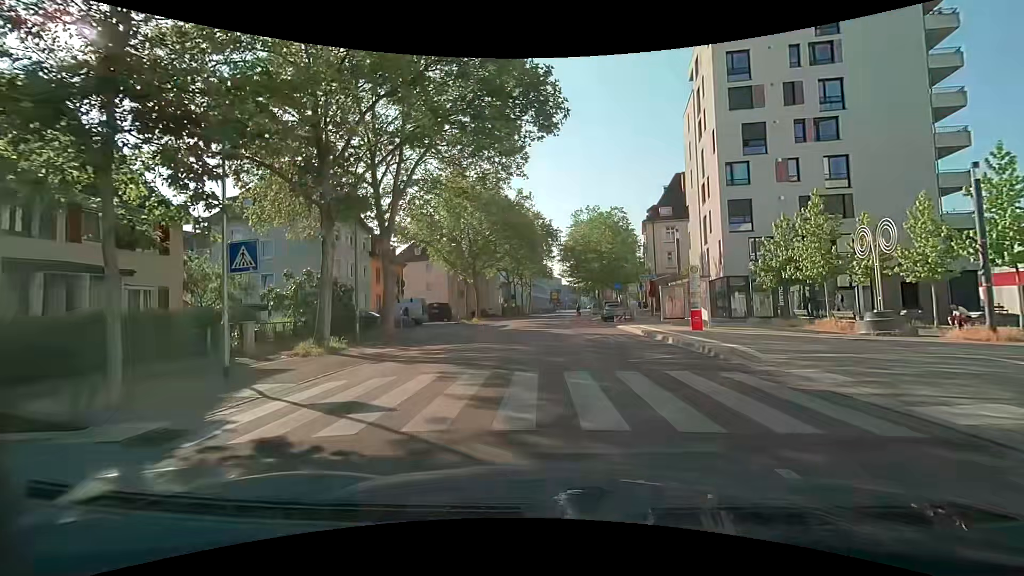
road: secondary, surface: asphalt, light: Day
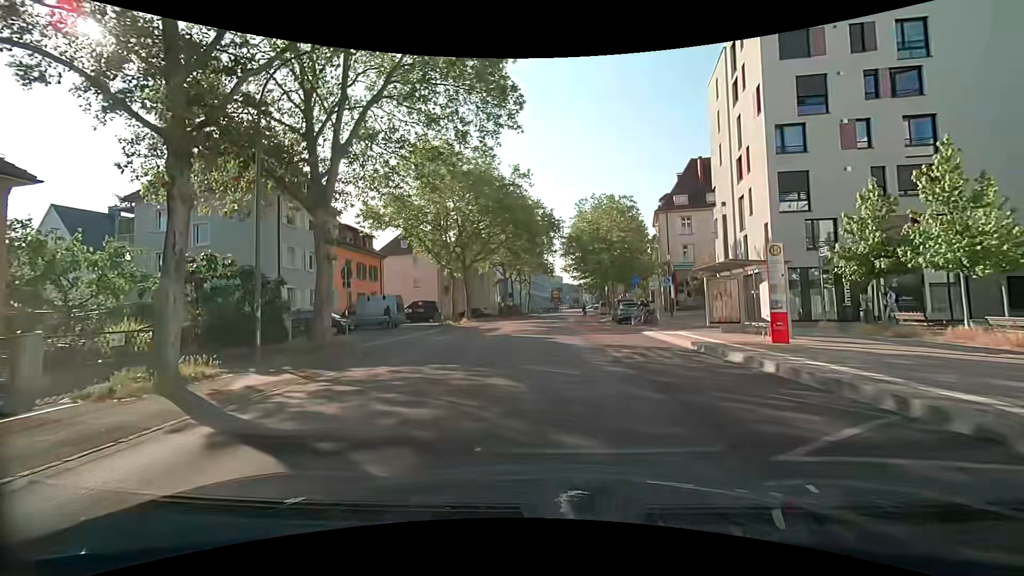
(+0.1, +7.9) m; 0°
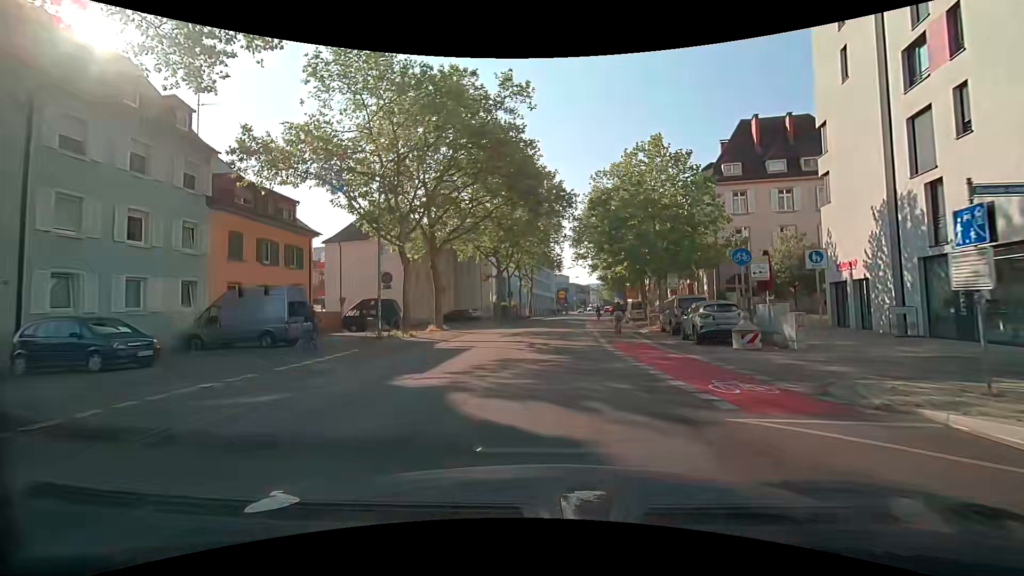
(0.0, +16.4) m; -1°
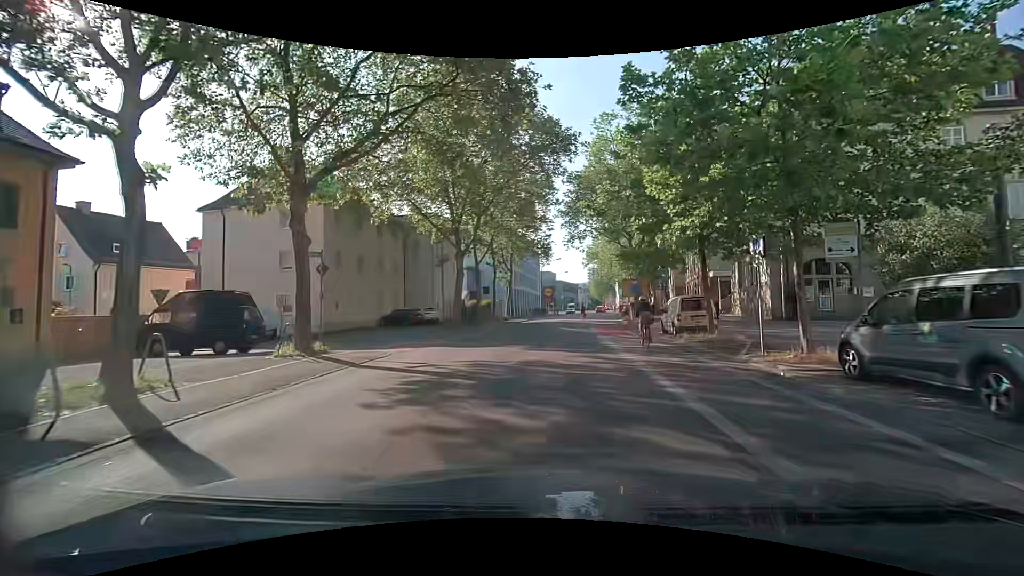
(+0.5, +17.4) m; +2°
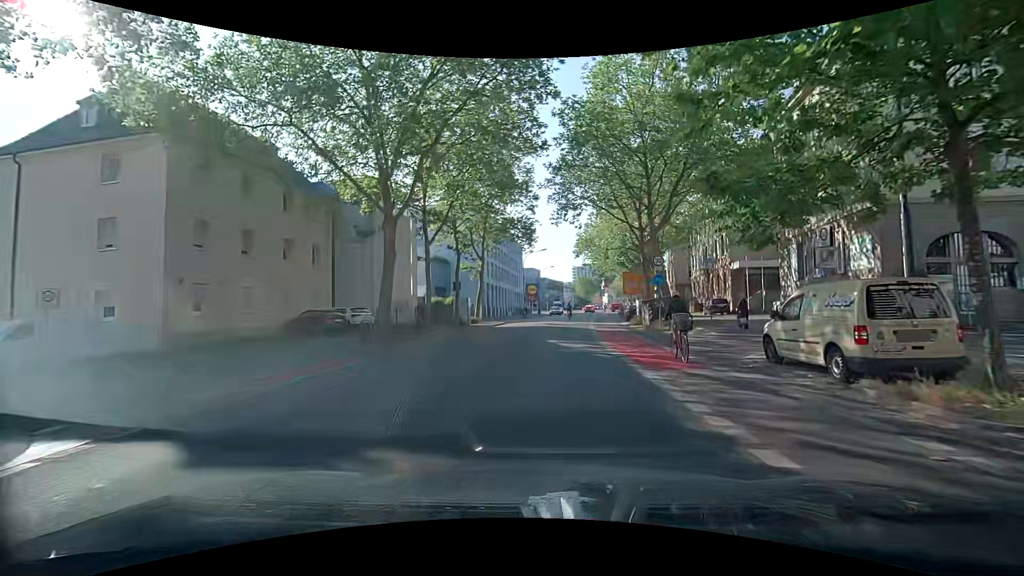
(+0.2, +13.0) m; +1°
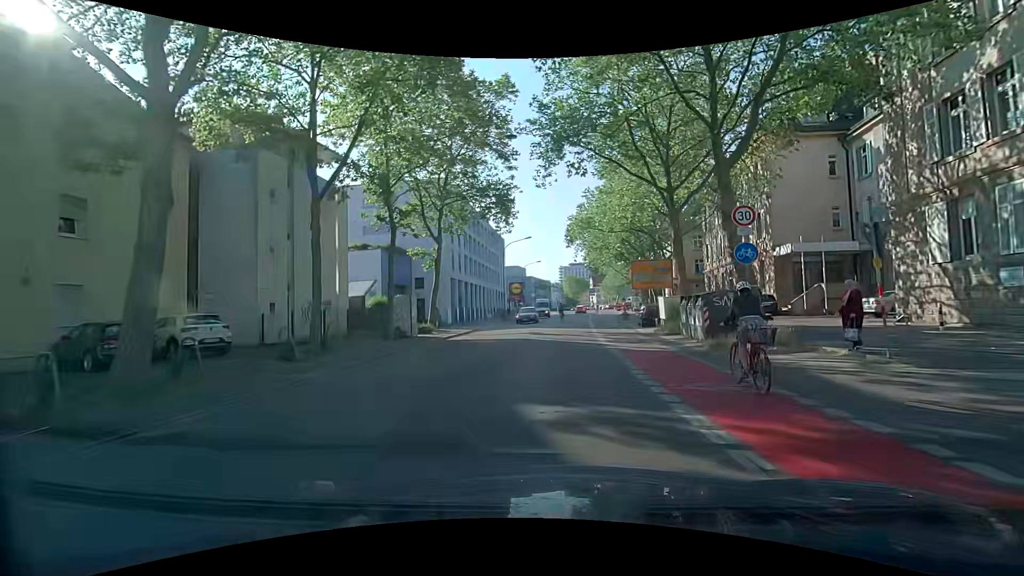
(+0.3, +12.8) m; +3°
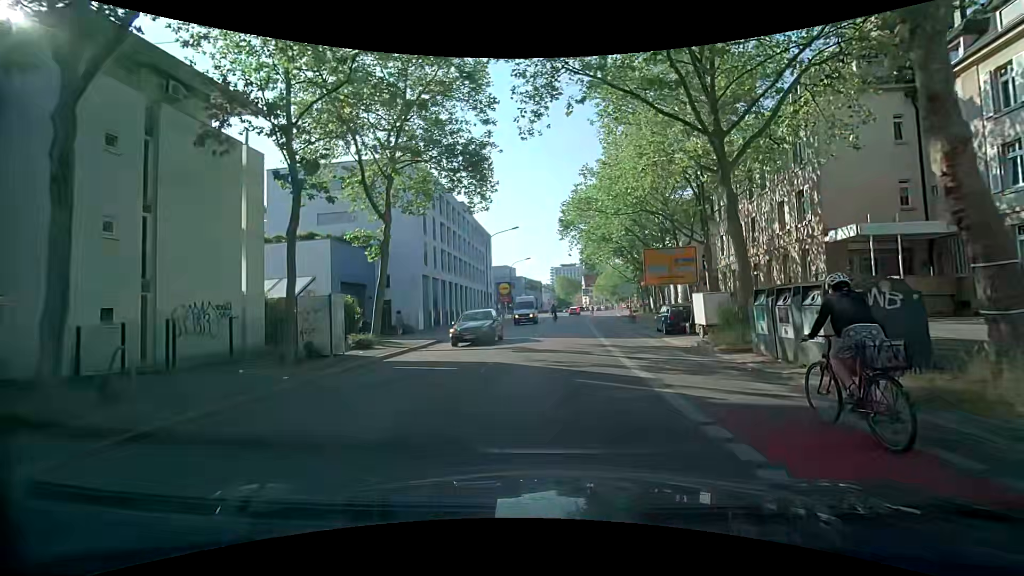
(-0.1, +8.4) m; -1°
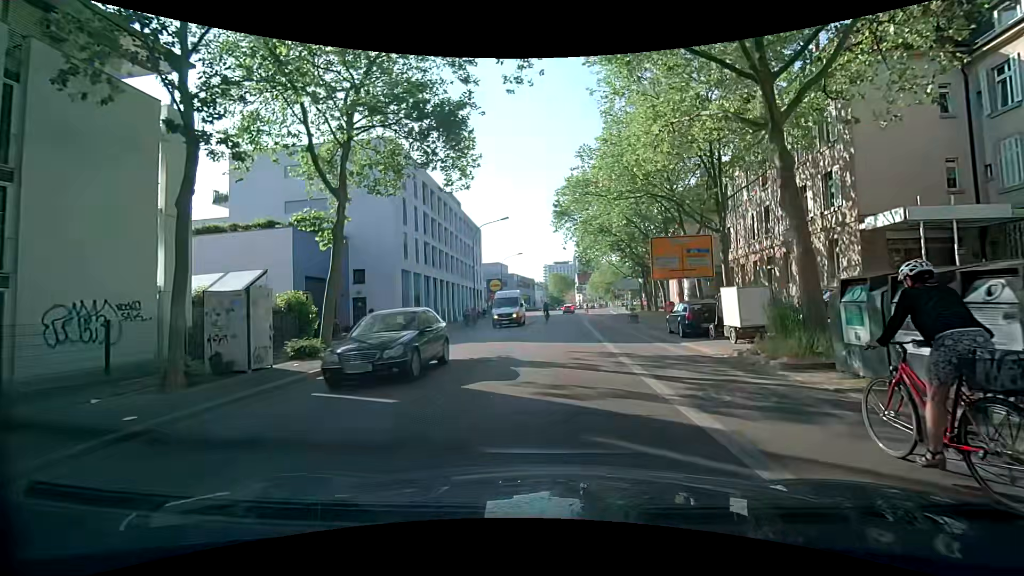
(+0.1, +4.2) m; +3°
